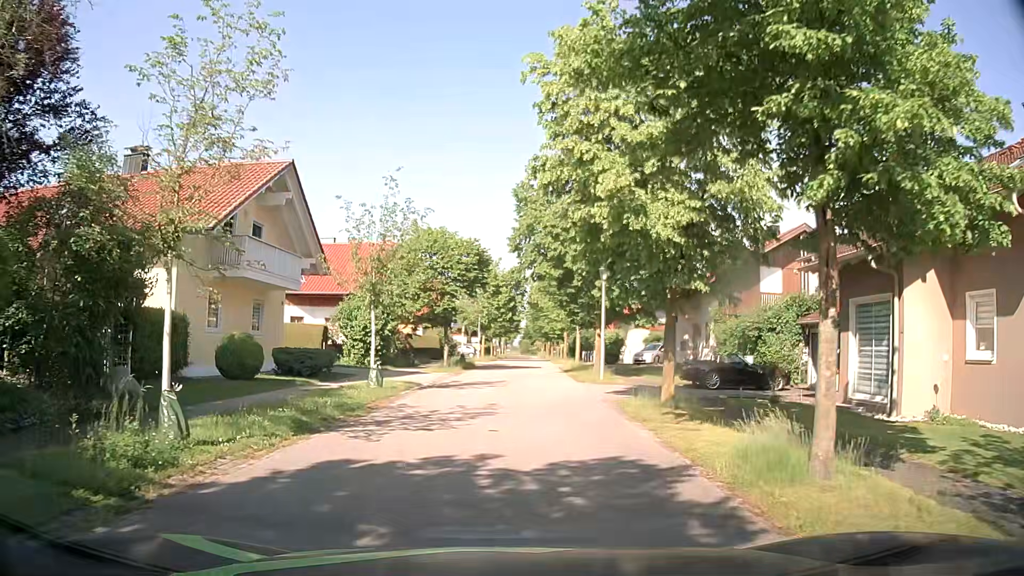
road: residential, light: Day
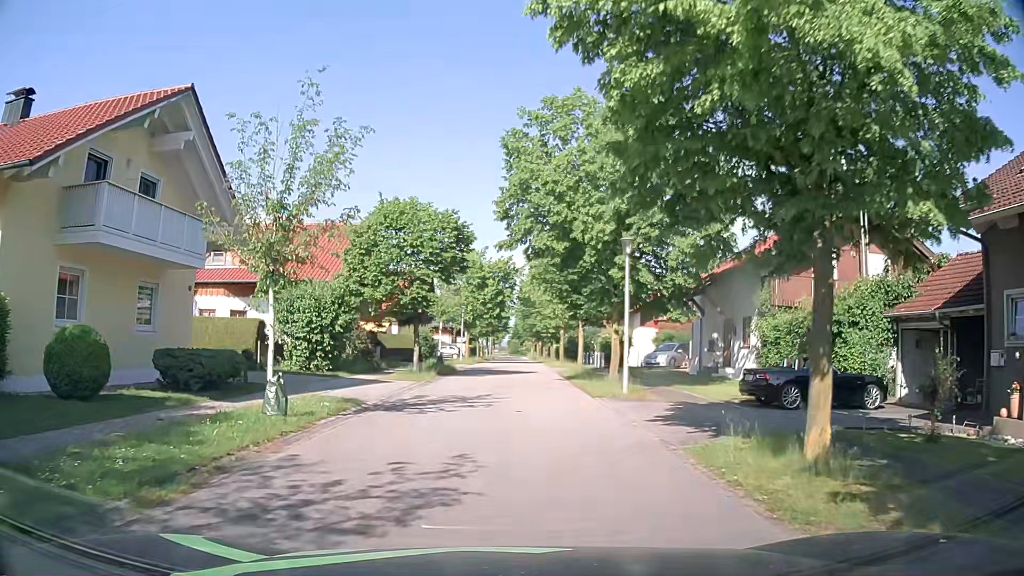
(0.0, +7.5) m; +1°
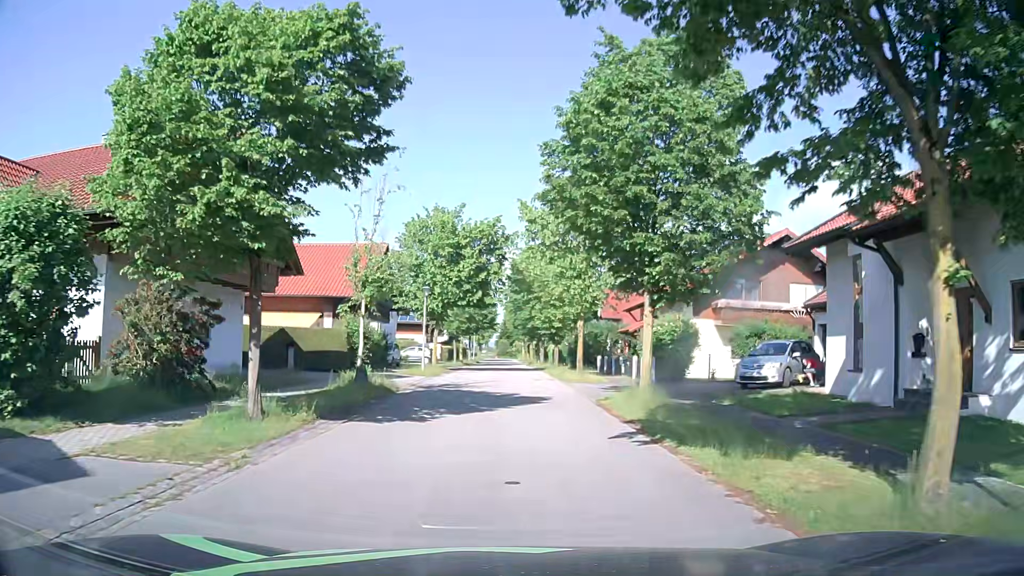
(+0.2, +17.3) m; +1°
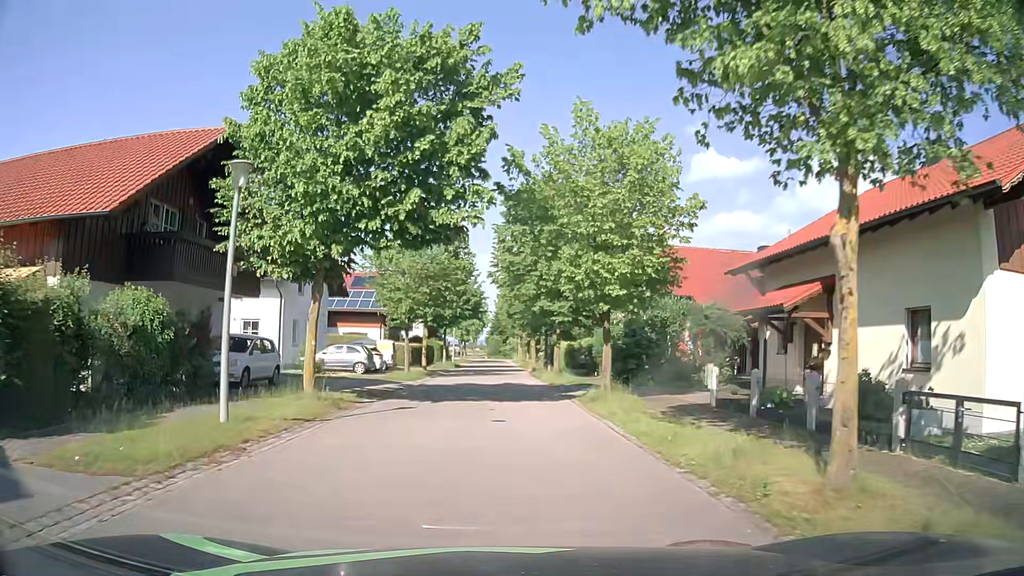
(+0.2, +23.2) m; +1°
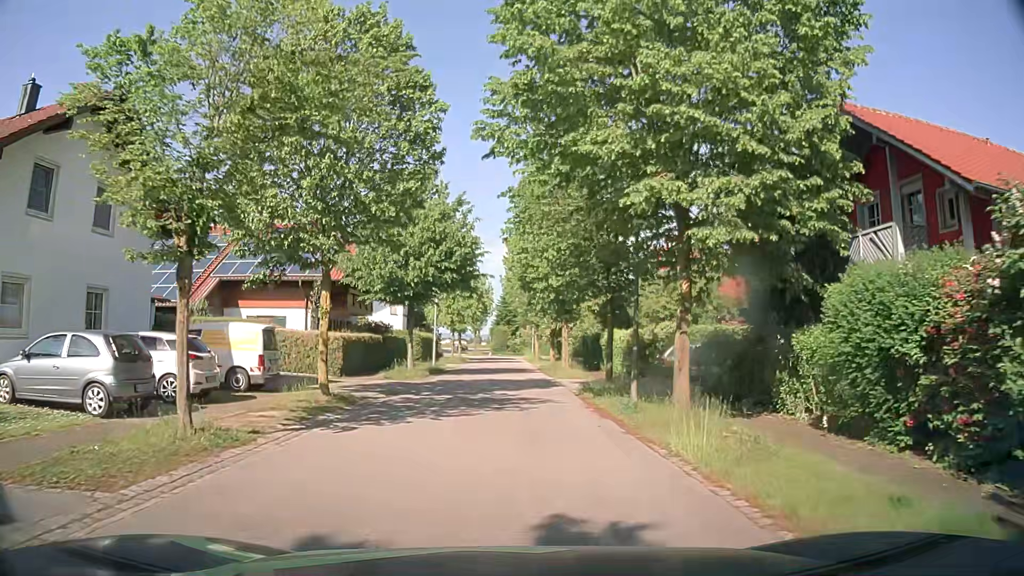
(-0.3, +22.9) m; -1°
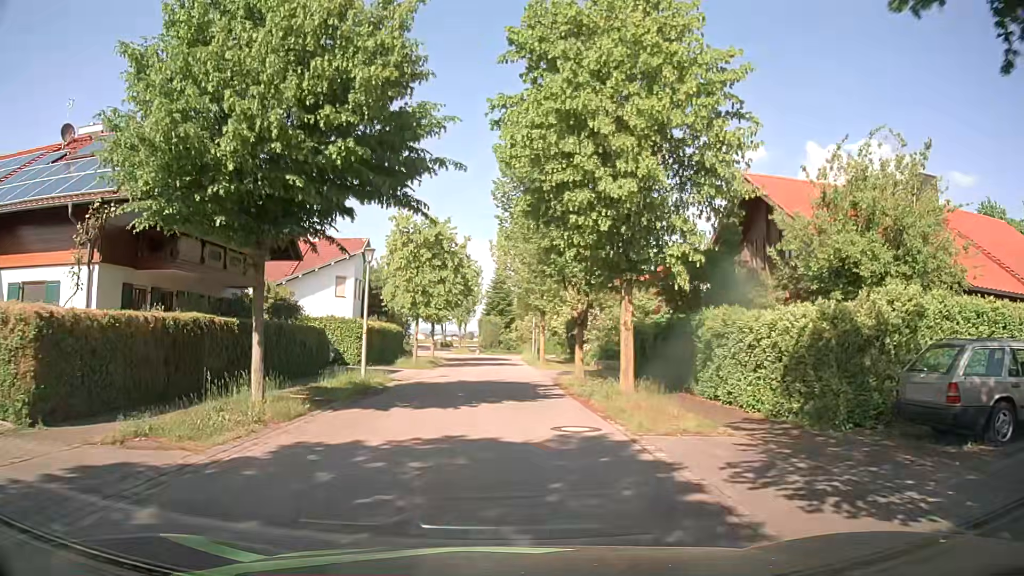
(0.0, +18.0) m; 0°
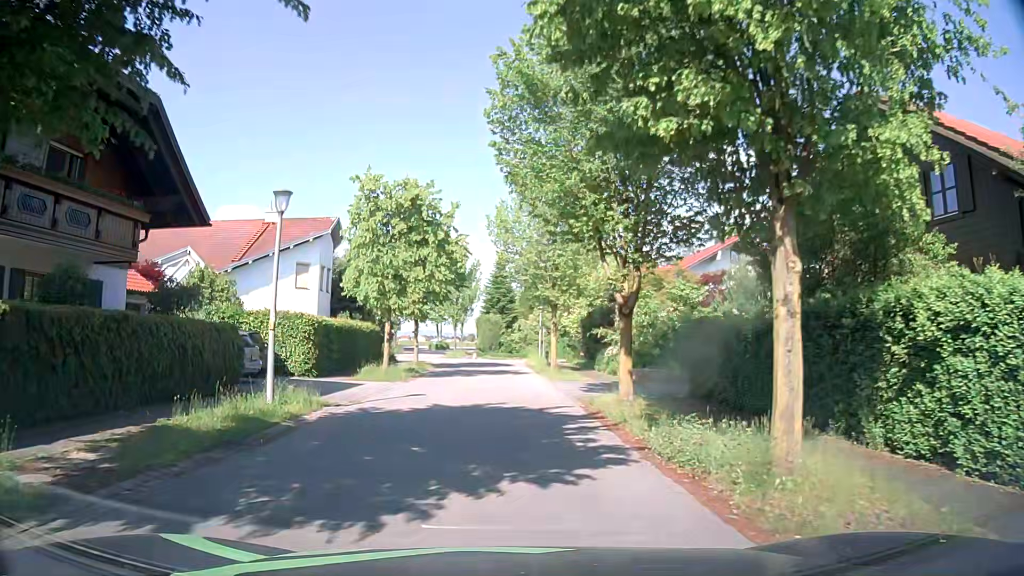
(+0.1, +8.7) m; 0°
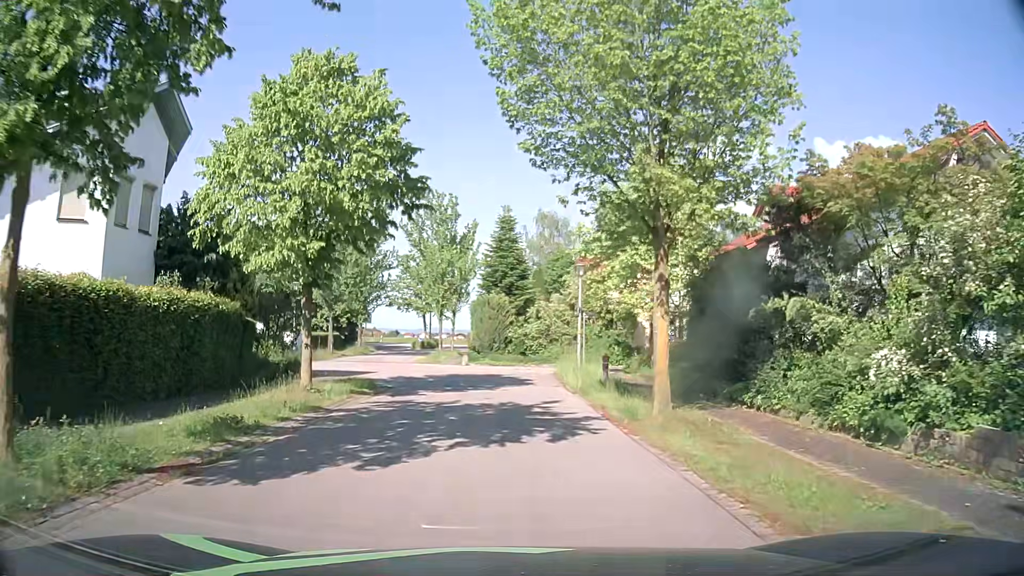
(0.0, +21.0) m; 0°
